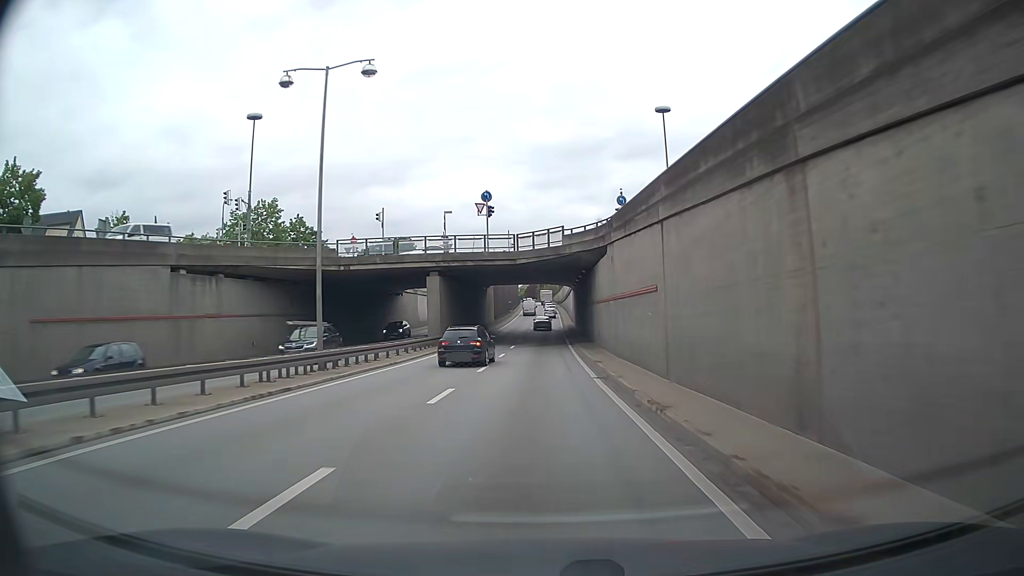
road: trunk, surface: asphalt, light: Day
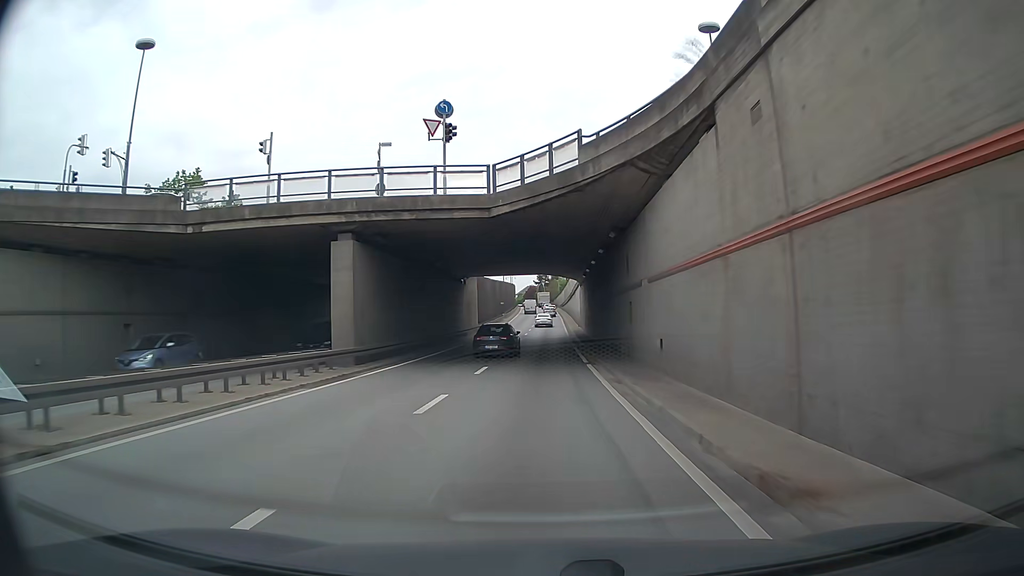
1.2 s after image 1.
(+0.1, +19.5) m; 0°
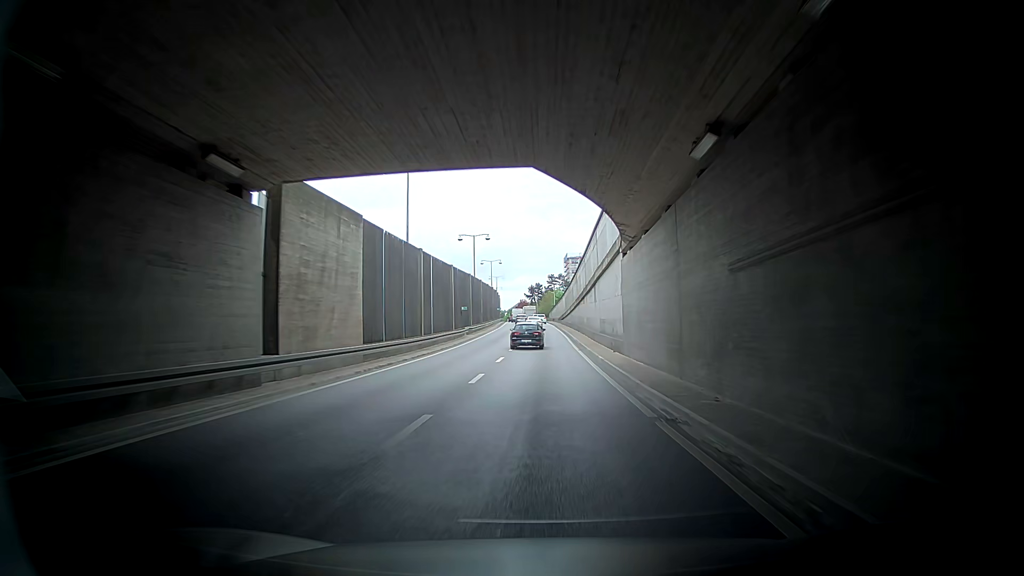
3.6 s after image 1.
(-0.2, +39.2) m; +1°
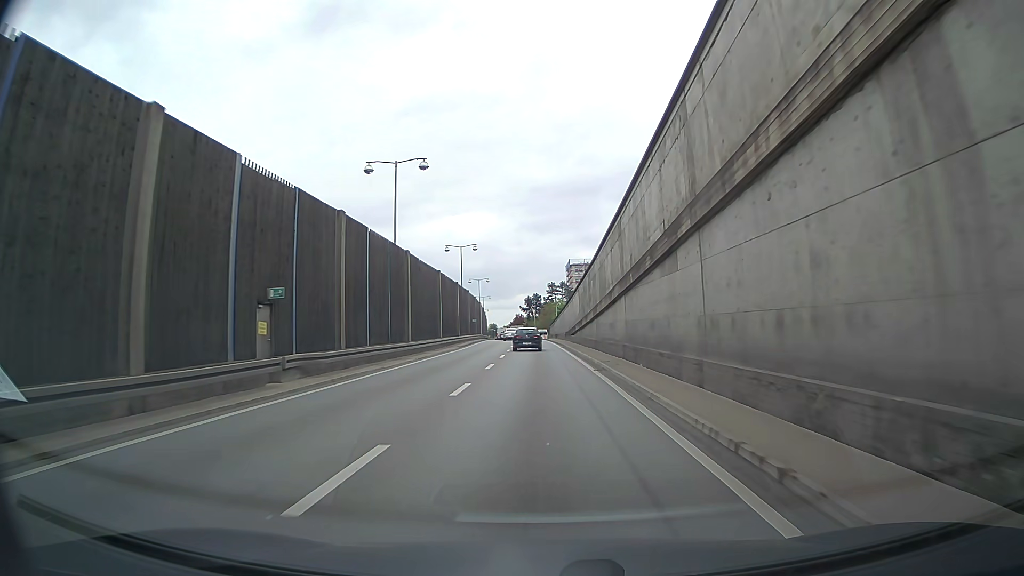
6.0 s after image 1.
(-0.3, +38.6) m; -1°
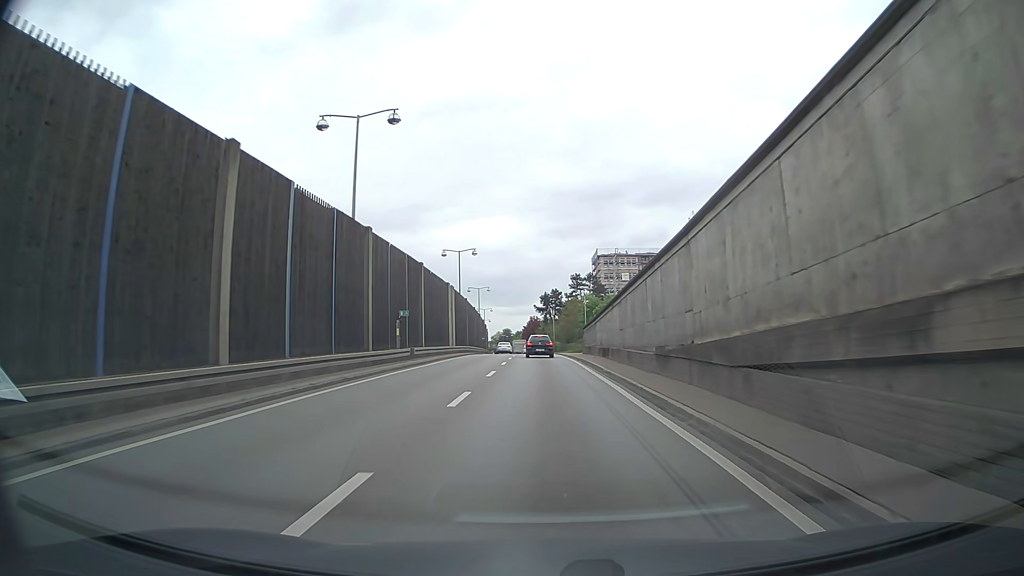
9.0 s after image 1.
(-0.3, +46.5) m; -1°
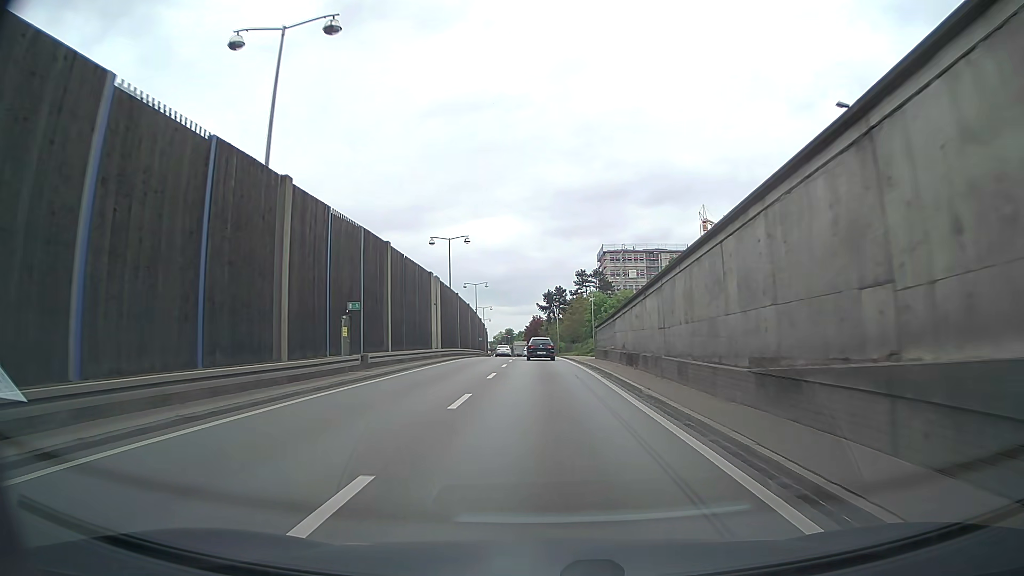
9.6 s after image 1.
(0.0, +9.0) m; -1°
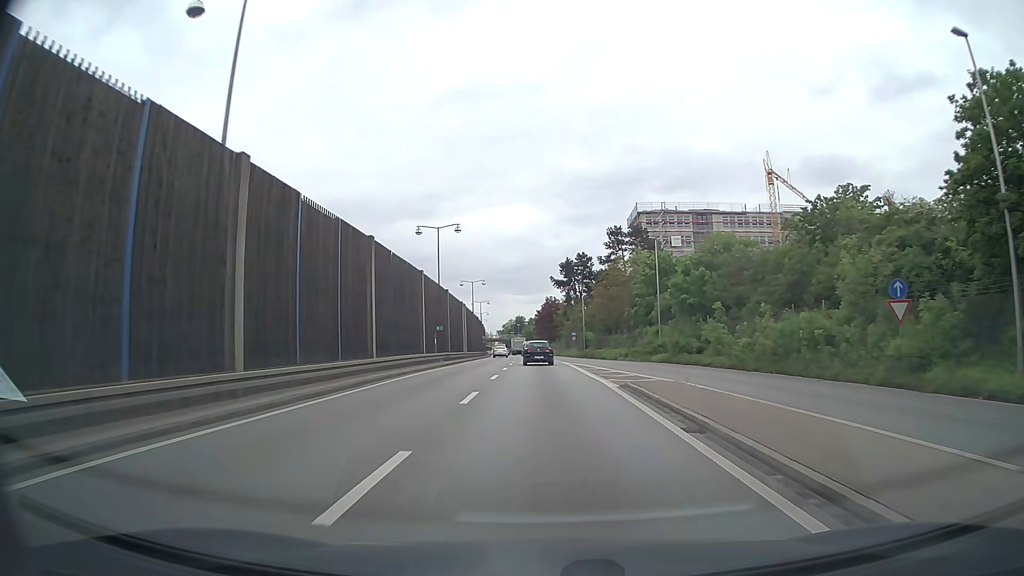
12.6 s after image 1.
(-0.3, +43.4) m; -1°
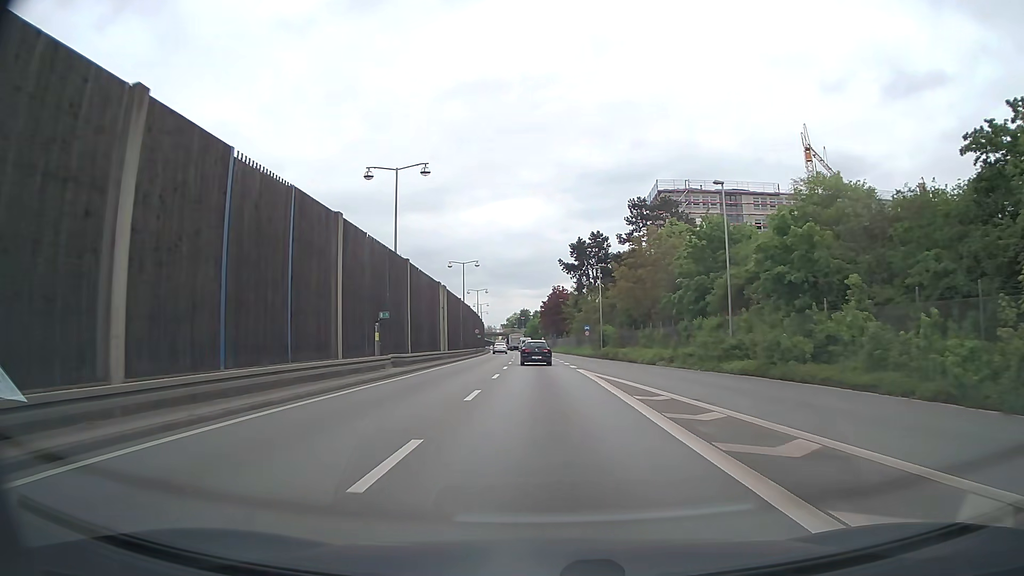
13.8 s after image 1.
(-0.1, +17.0) m; -1°
(0, +10) (0, +20) (0, +30) (0, +40) (-1, +50) (-1, +60) (-1, +70) (-2, +80) (-2, +90) (-3, +100) m
